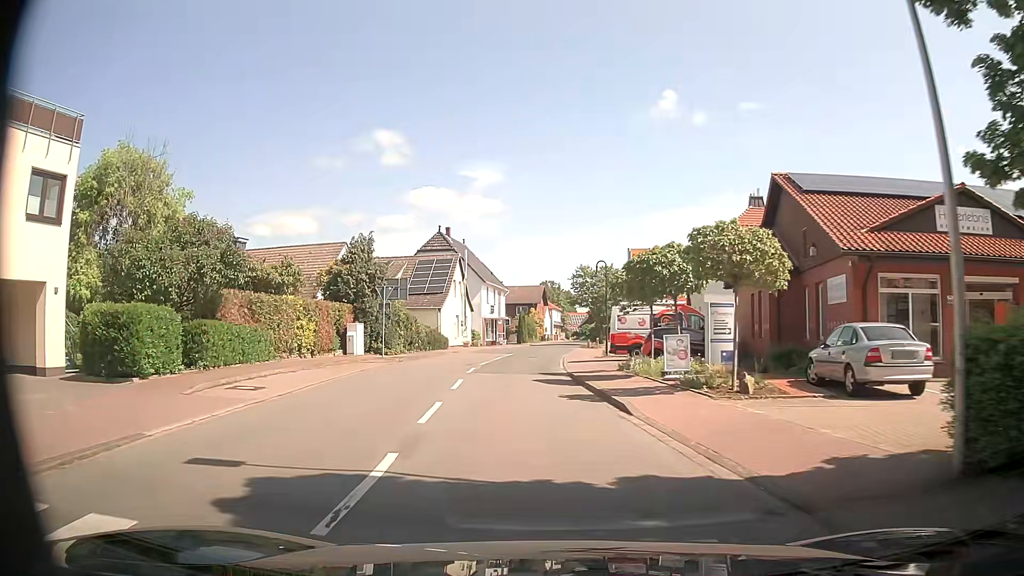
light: Day
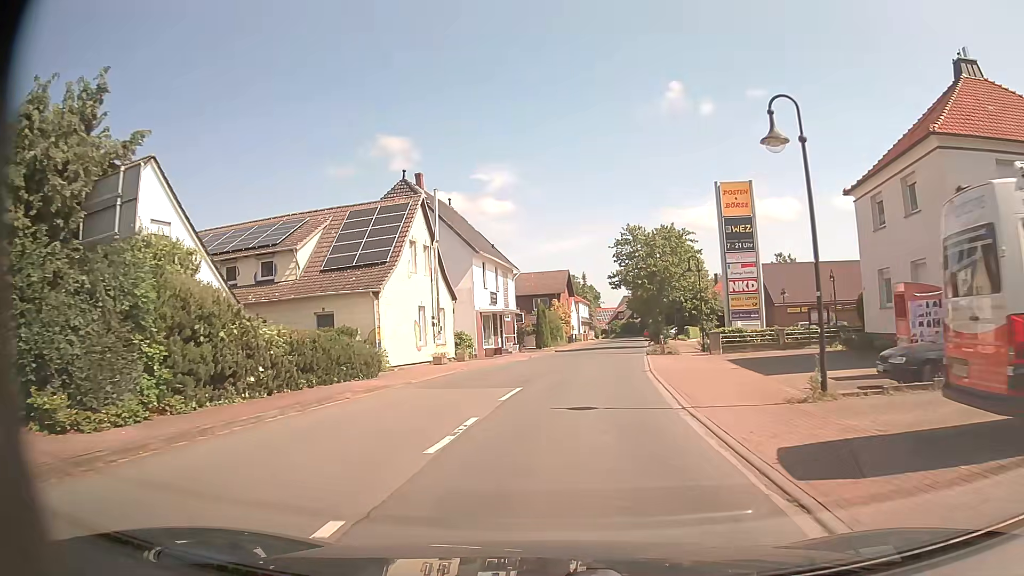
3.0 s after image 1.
(-1.1, +26.2) m; -2°
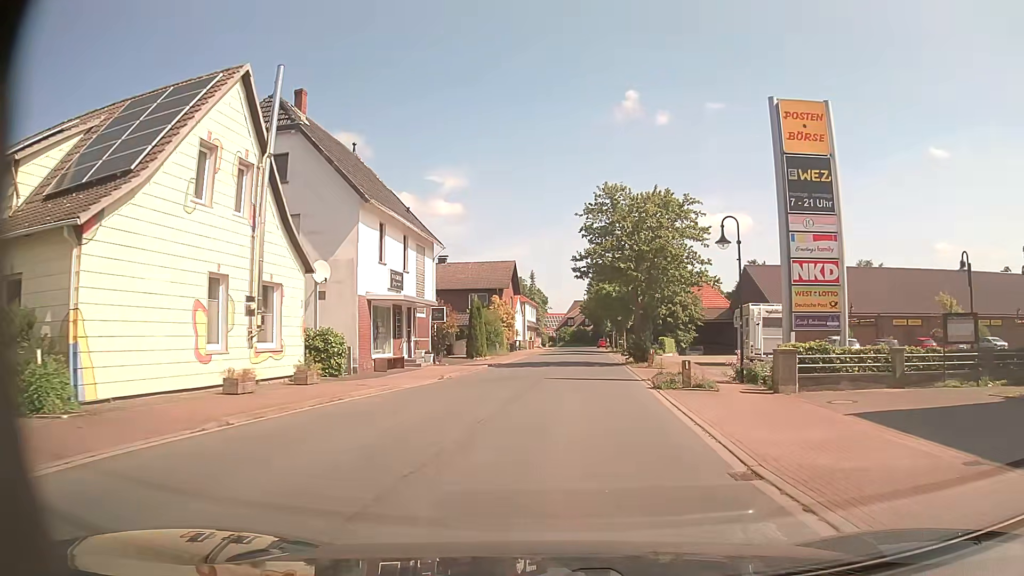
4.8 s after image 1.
(+0.5, +16.0) m; +4°
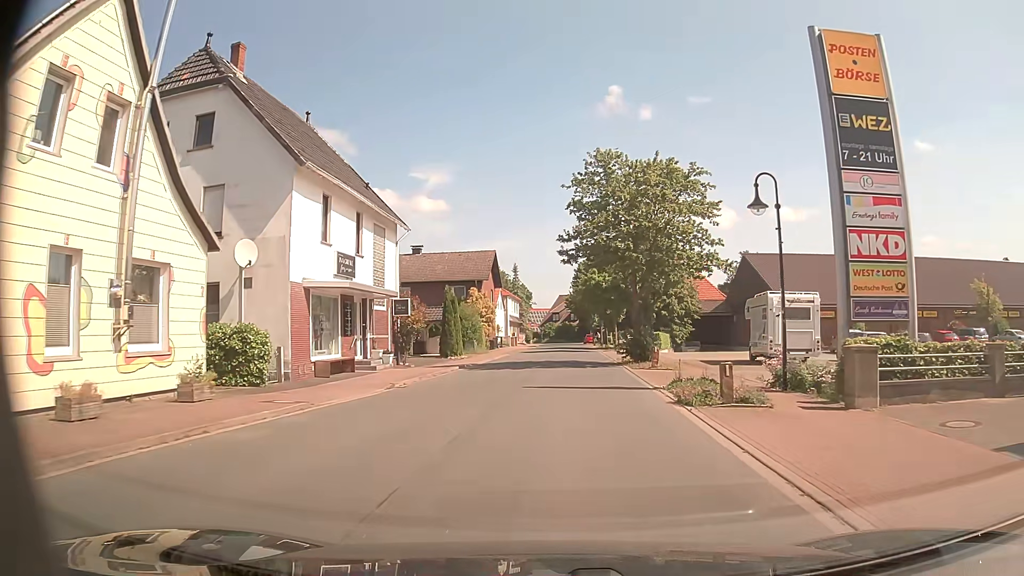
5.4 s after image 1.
(+0.1, +5.3) m; +2°
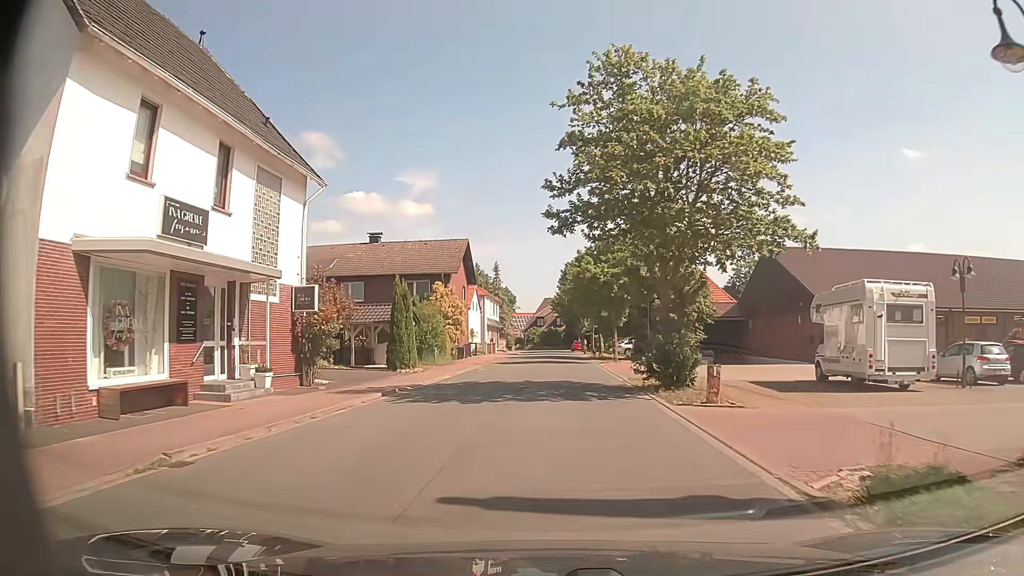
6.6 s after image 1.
(+0.1, +10.7) m; +1°
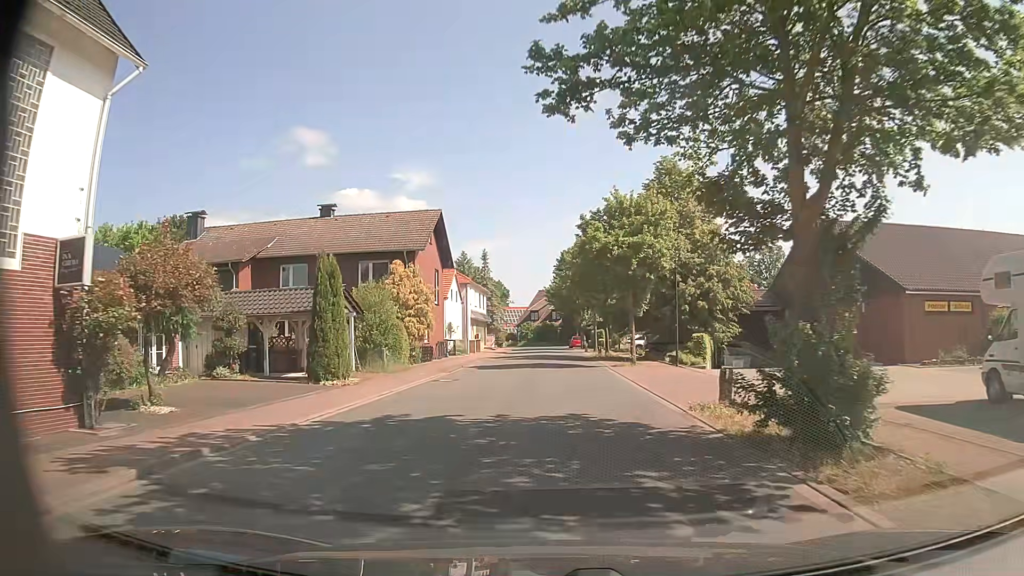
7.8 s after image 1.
(0.0, +10.7) m; 0°
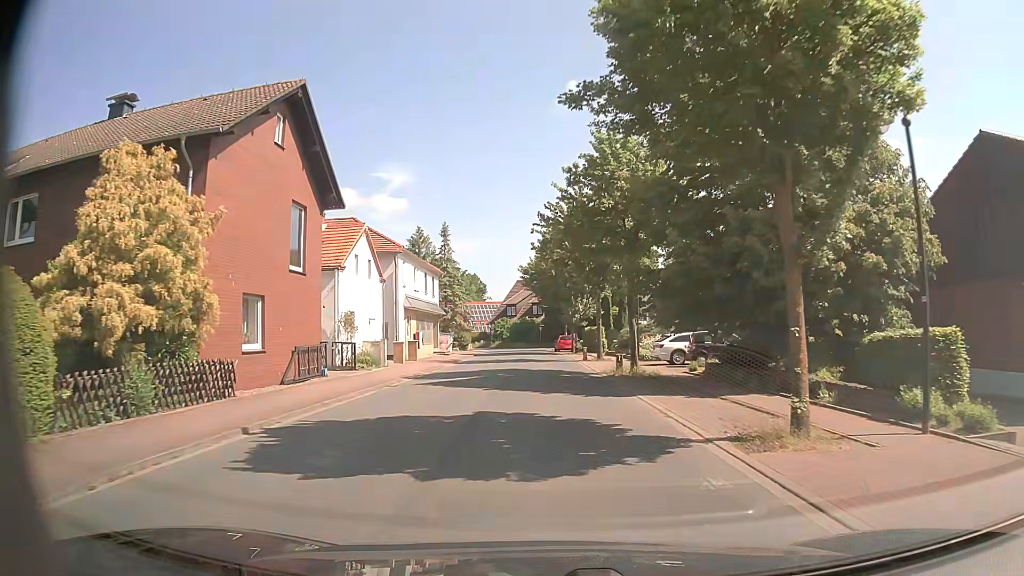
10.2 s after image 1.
(+0.2, +21.9) m; +1°
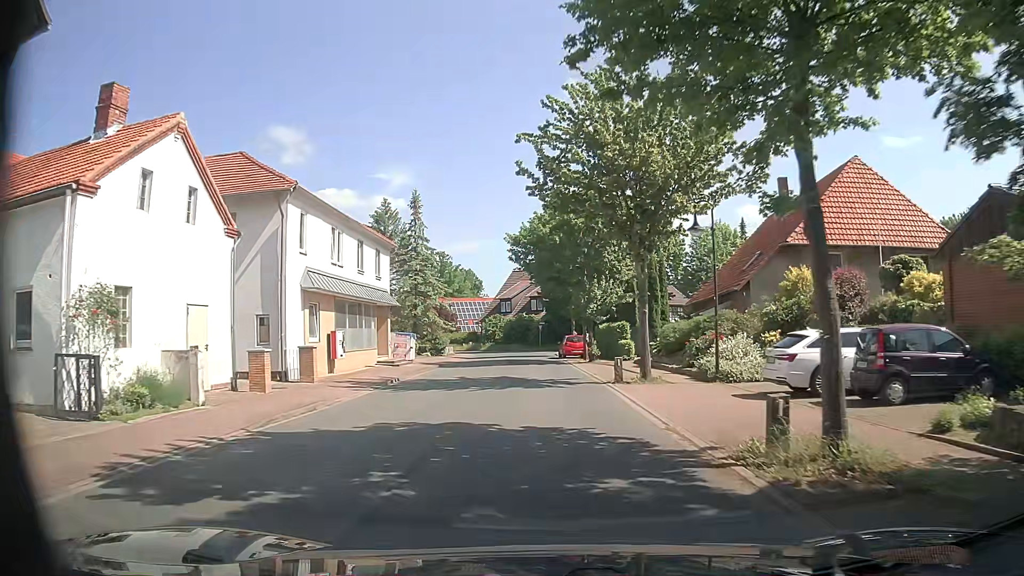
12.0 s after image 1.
(+0.1, +16.8) m; 0°
(0, +10) (0, +20) (-1, +30) (-1, +40) (-2, +50) (-2, +60) (+6, +65) (+15, +62) (+25, +60) (+35, +58) m
